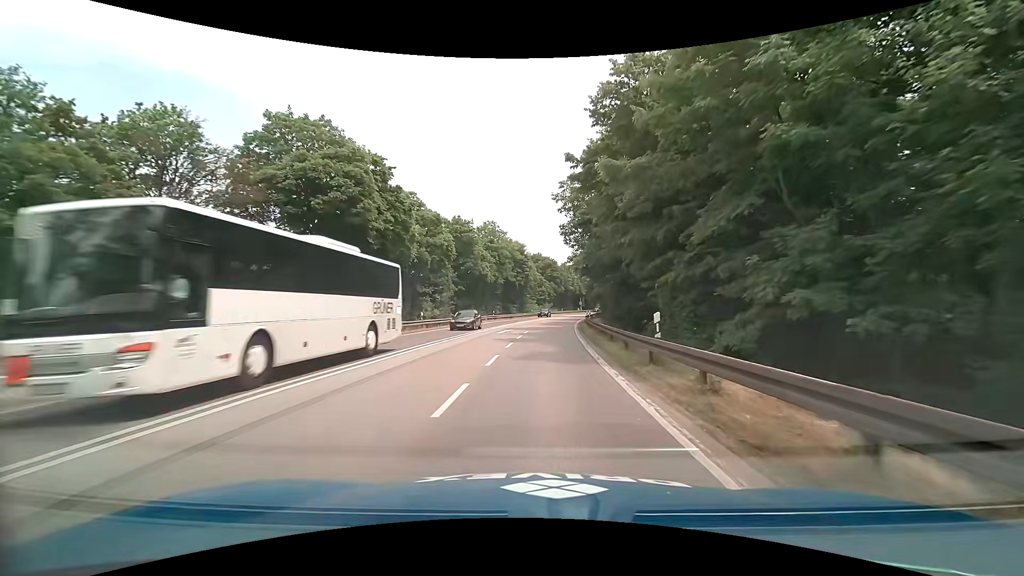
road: trunk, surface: asphalt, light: Day
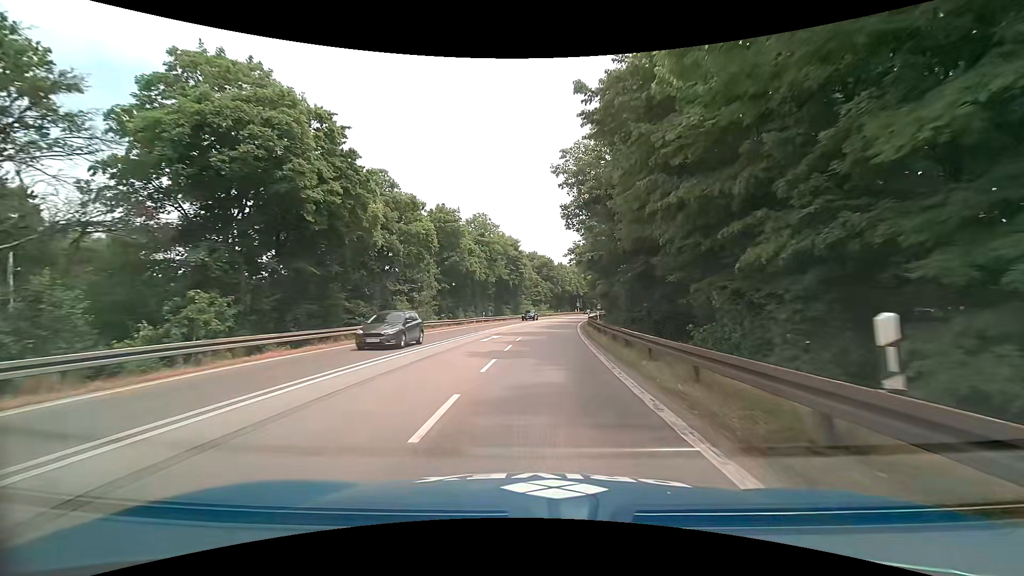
(0.0, +7.4) m; 0°
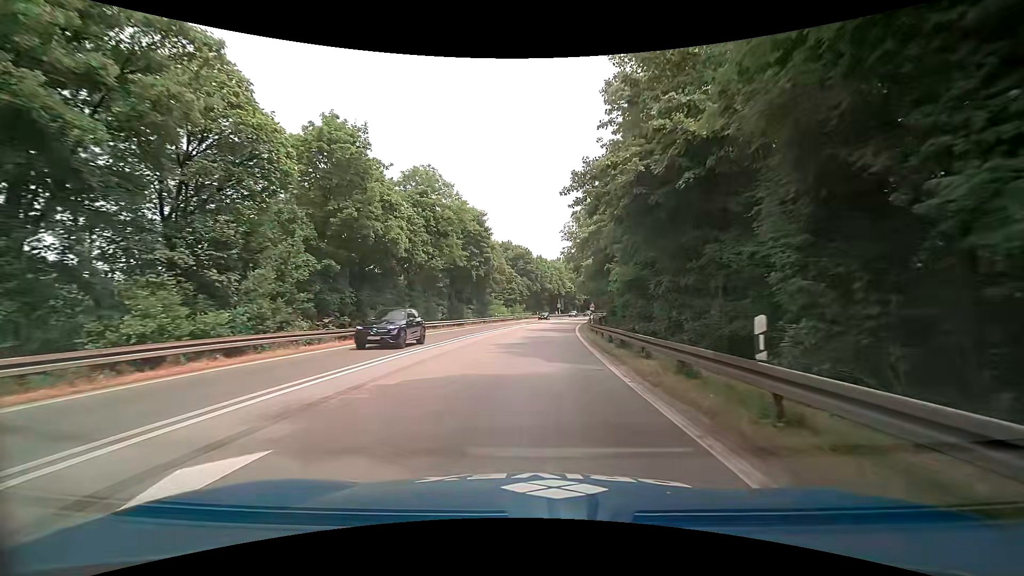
(+0.8, +23.1) m; +4°
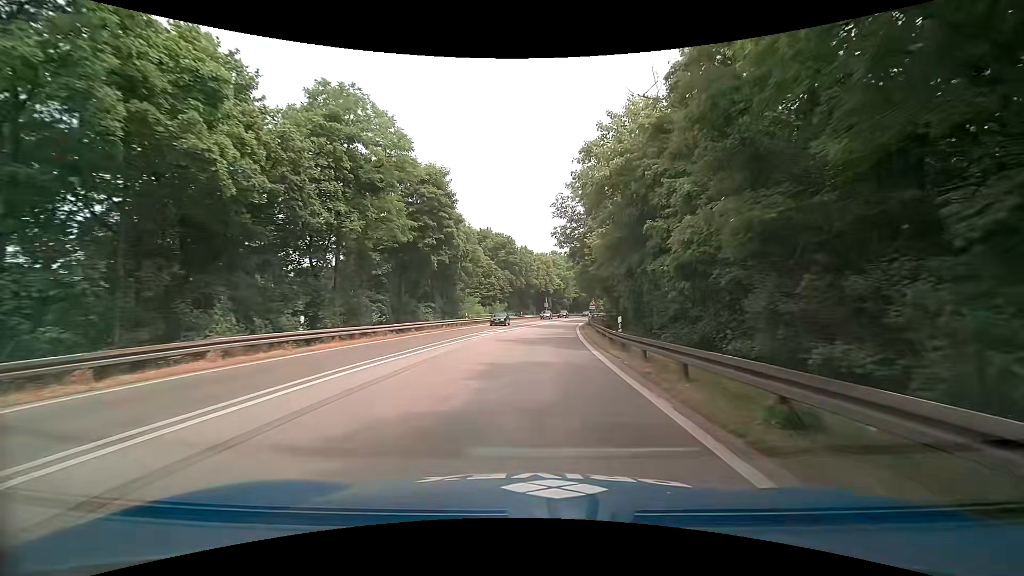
(+0.1, +16.3) m; +1°
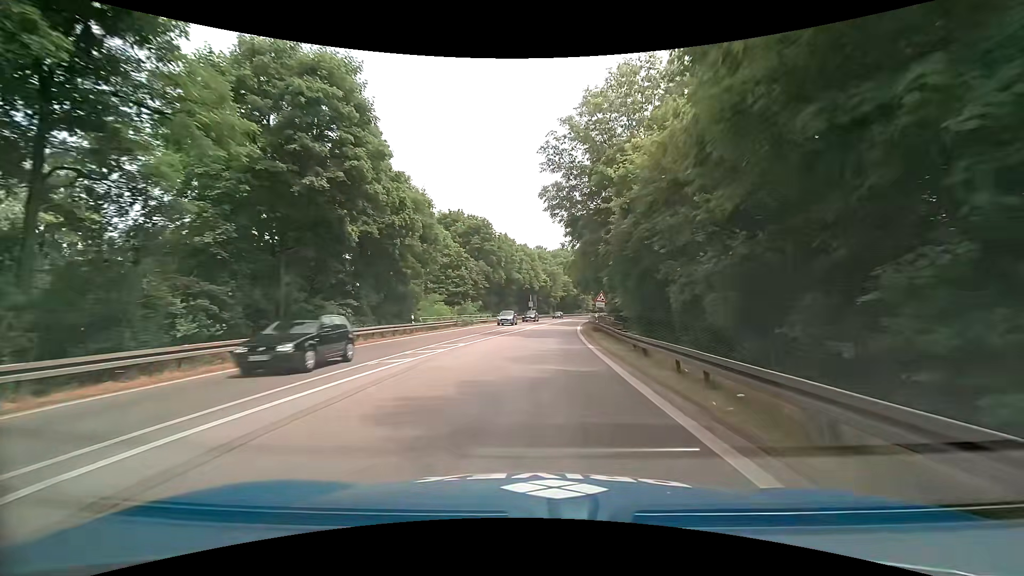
(+0.2, +17.1) m; +2°
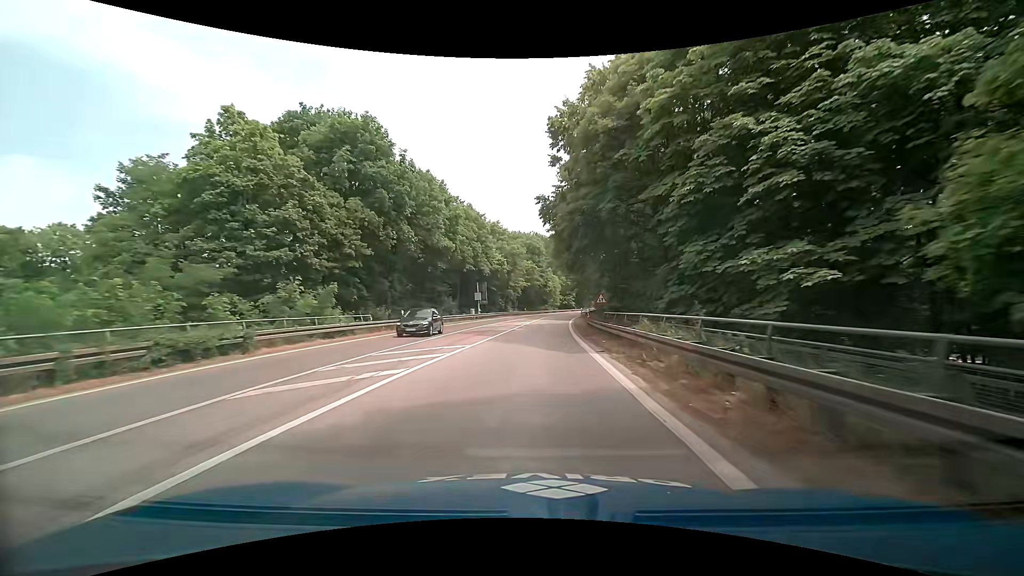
(+1.5, +35.7) m; +5°
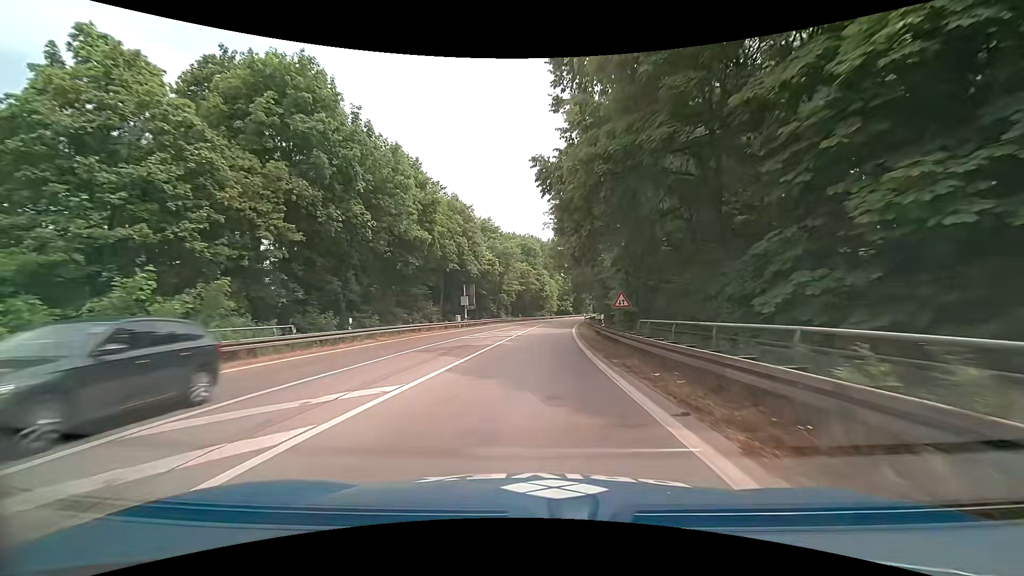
(0.0, +8.8) m; 0°
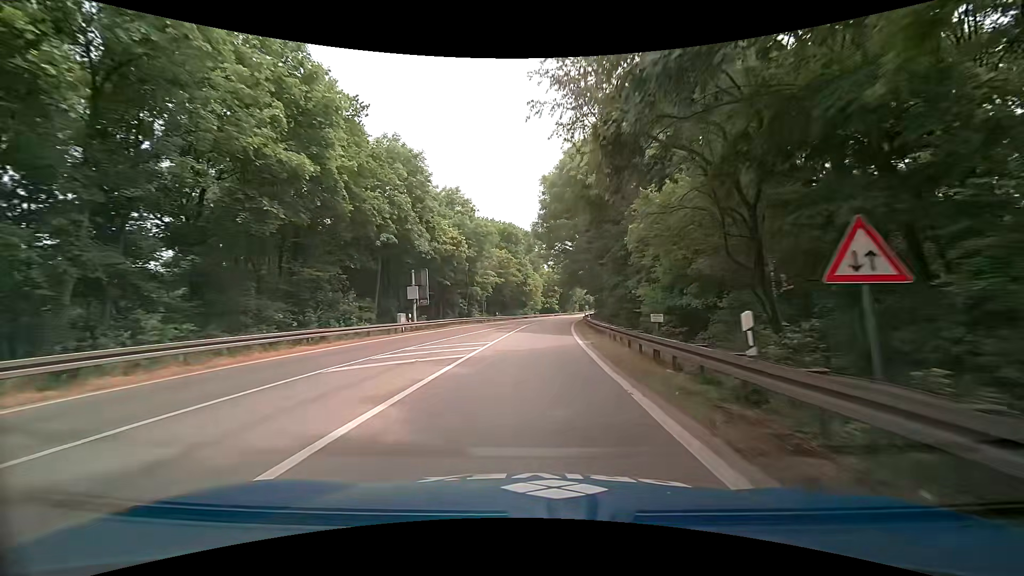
(+0.2, +17.6) m; +2°
(0, +10) (0, +20) (+1, +30) (+1, +40) (+2, +50) (+3, +60) (+4, +70) (+5, +80) (+6, +90) (+8, +100) m
